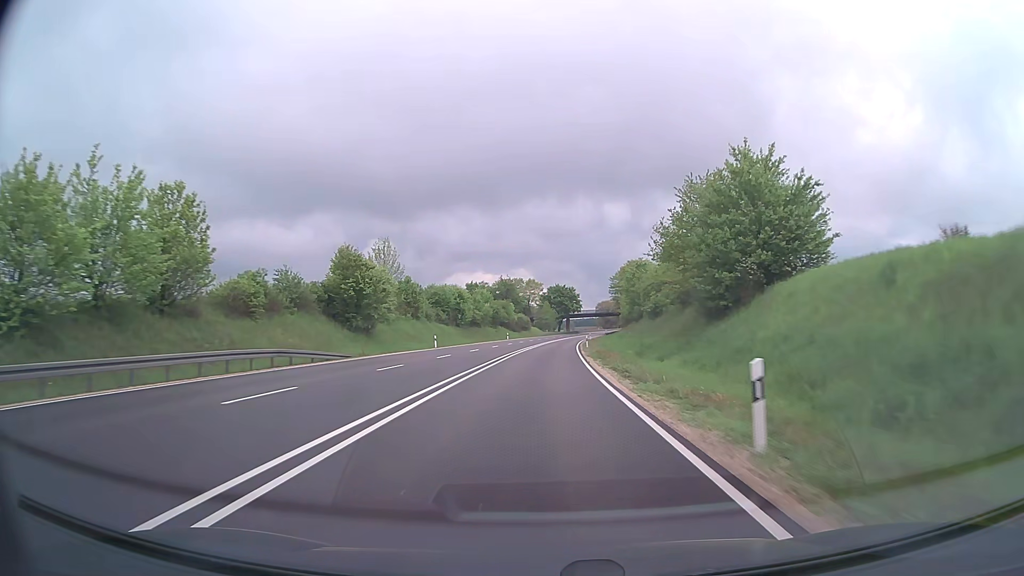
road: trunk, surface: asphalt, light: Day
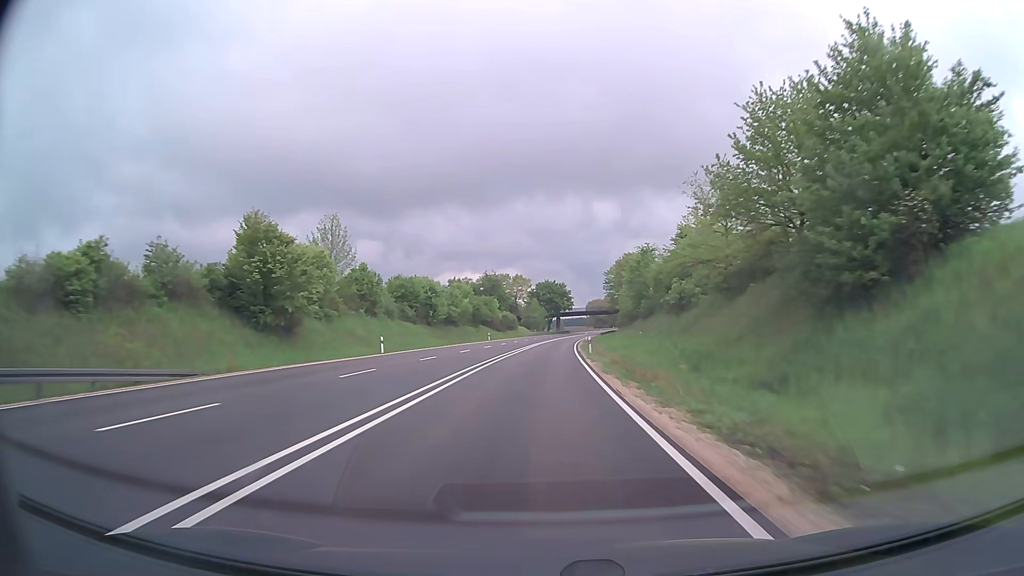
(+0.1, +15.9) m; +1°
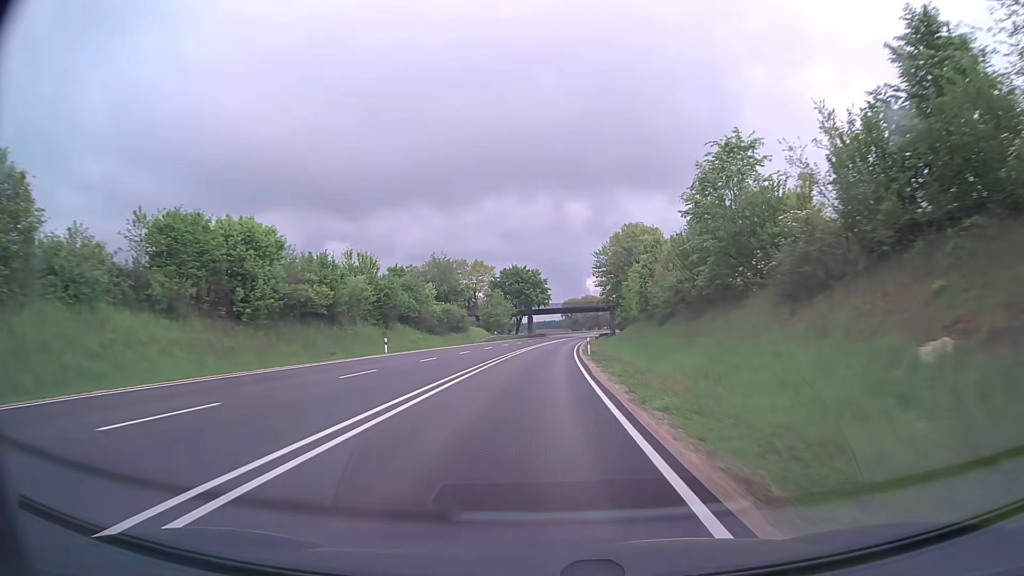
(+1.1, +47.9) m; +2°
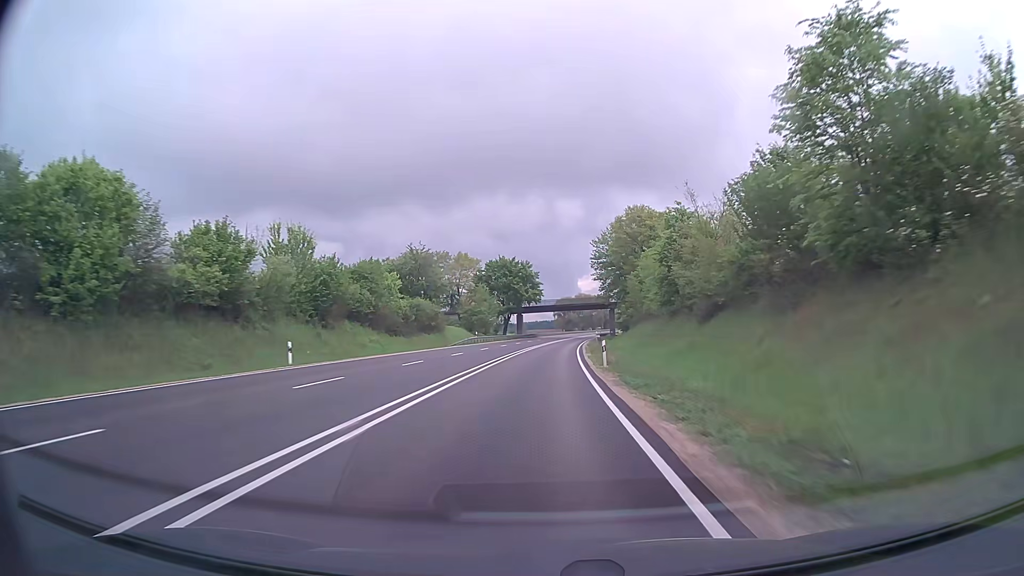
(+0.1, +15.9) m; +1°
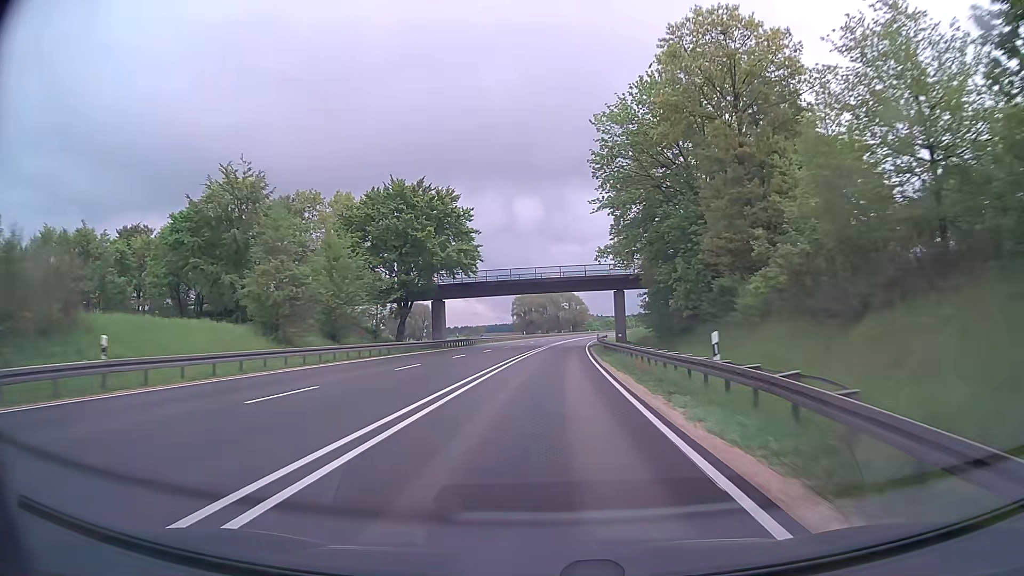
(+1.5, +63.7) m; +3°
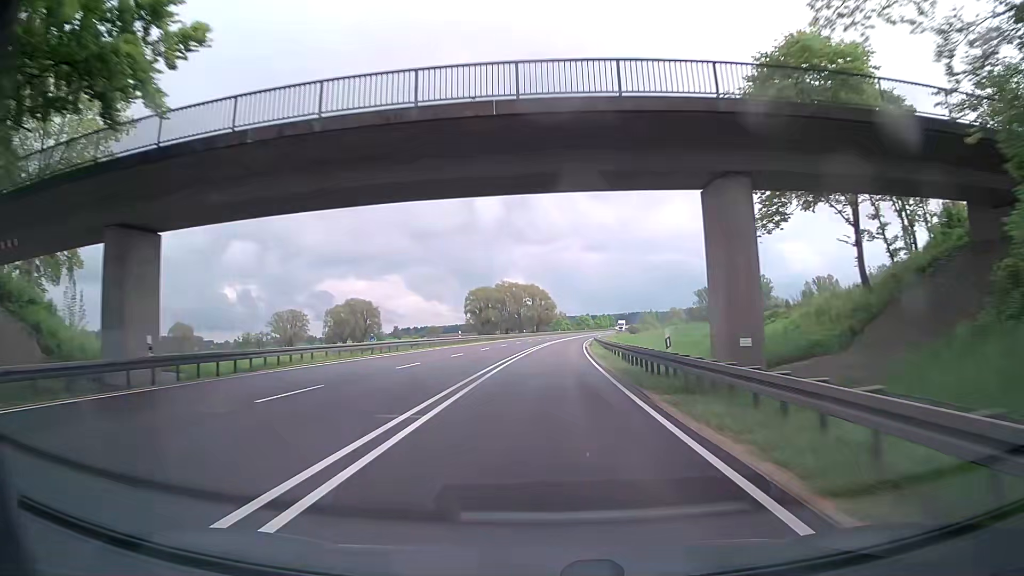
(+1.1, +47.8) m; +3°
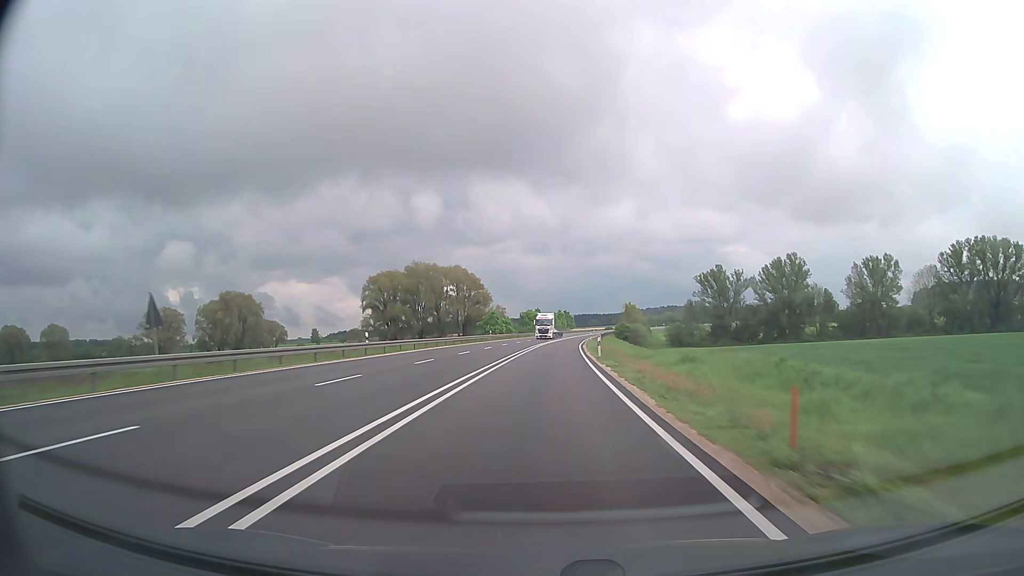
(+3.9, +79.7) m; +5°
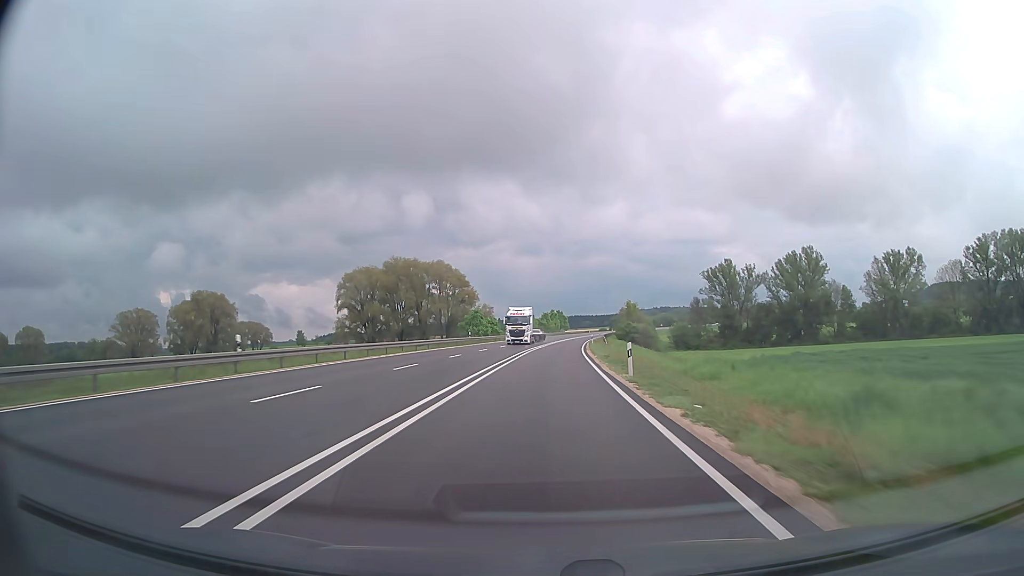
(+0.1, +15.9) m; +1°
(0, +10) (0, +20) (0, +30) (+1, +40) (+1, +50) (+2, +60) (+2, +70) (+3, +80) (+4, +90) (+5, +100) m
